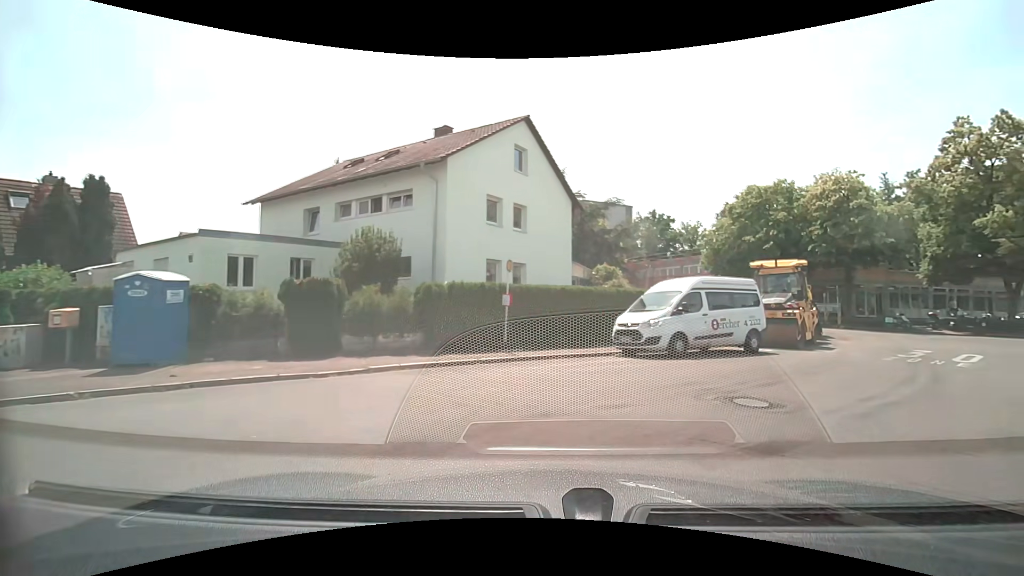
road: residential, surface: asphalt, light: Day
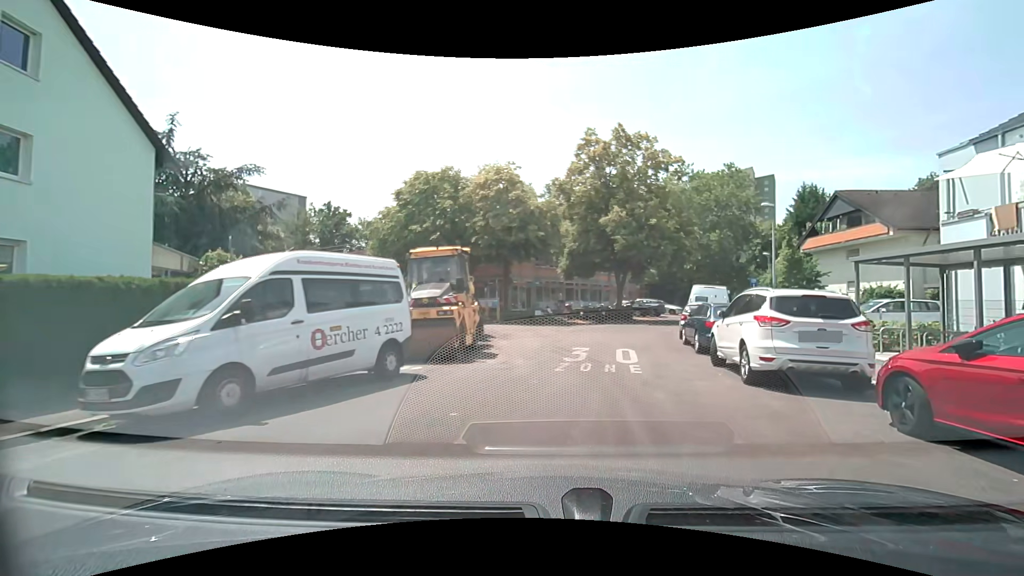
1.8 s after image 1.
(+2.1, +7.1) m; +32°
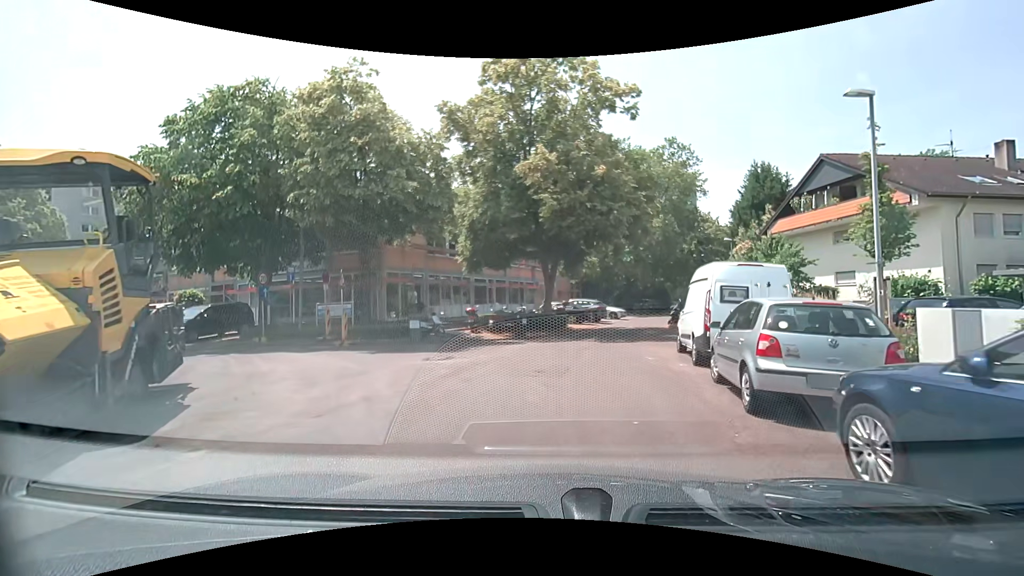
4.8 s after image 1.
(+2.5, +13.8) m; +13°
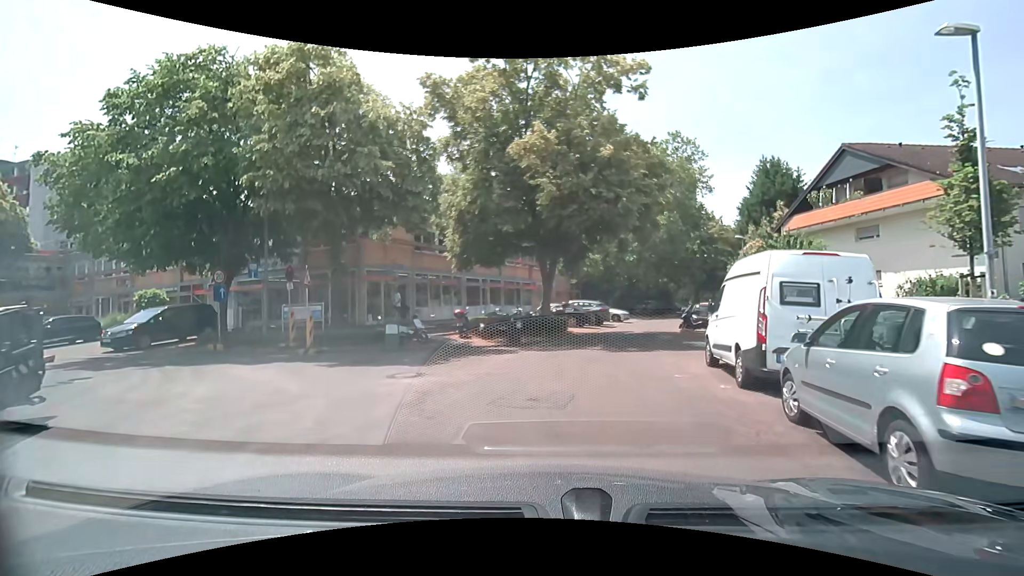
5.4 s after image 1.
(0.0, +2.7) m; 0°
(-2, +10) (-10, +16) (-19, +19) (-29, +22) (-38, +24) (-48, +27) (-58, +29) (-67, +32) (-77, +35) (-87, +36) m
